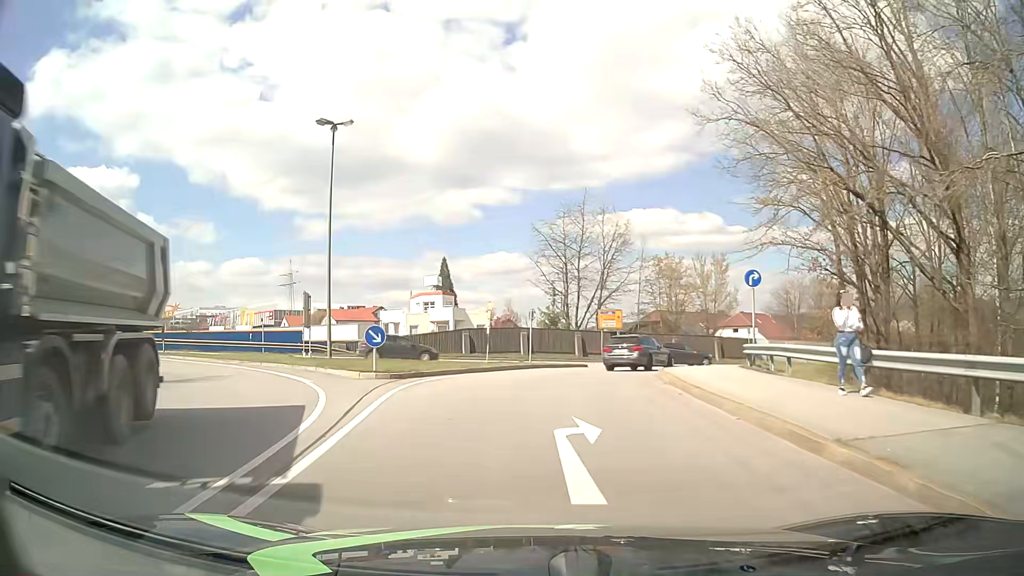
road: primary_link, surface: asphalt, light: Day
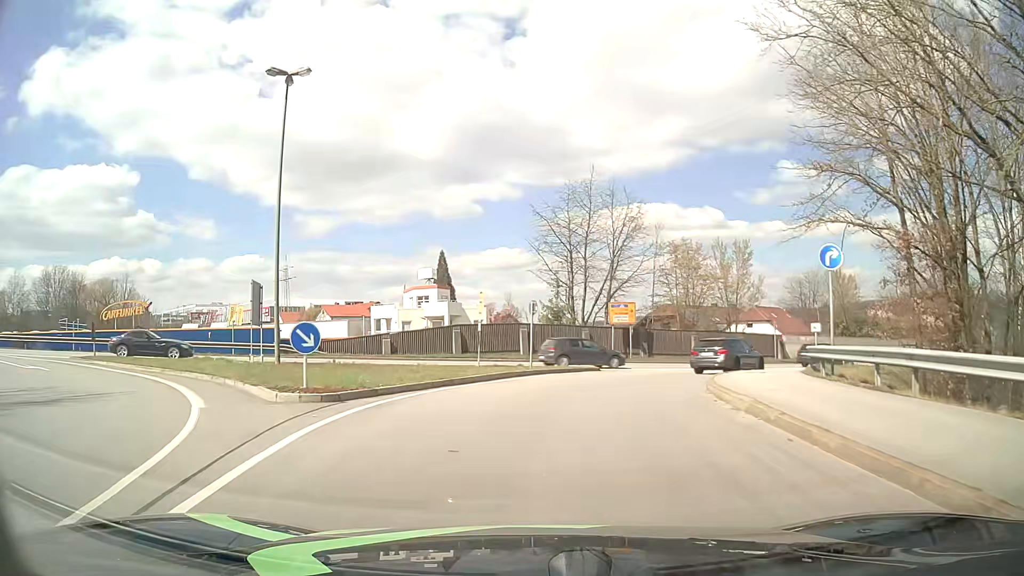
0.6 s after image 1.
(0.0, +5.8) m; -1°
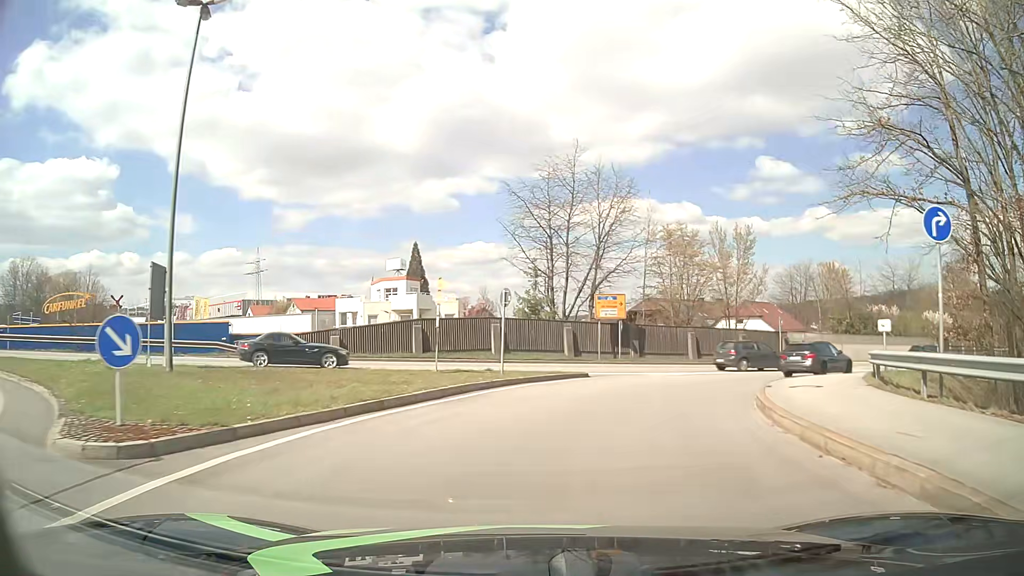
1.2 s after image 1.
(+0.1, +5.6) m; +2°
(+1, +10) (+4, +19) (+10, +27) (+18, +33) (+27, +37) (+37, +41) (+46, +44) (+55, +48) (+65, +52) (+74, +55) m
